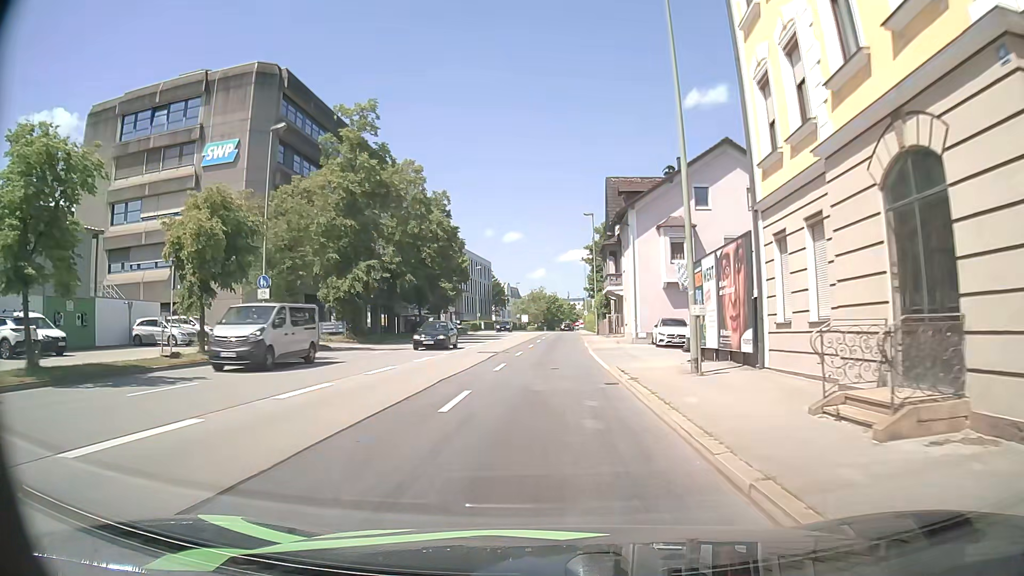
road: primary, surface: asphalt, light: Day
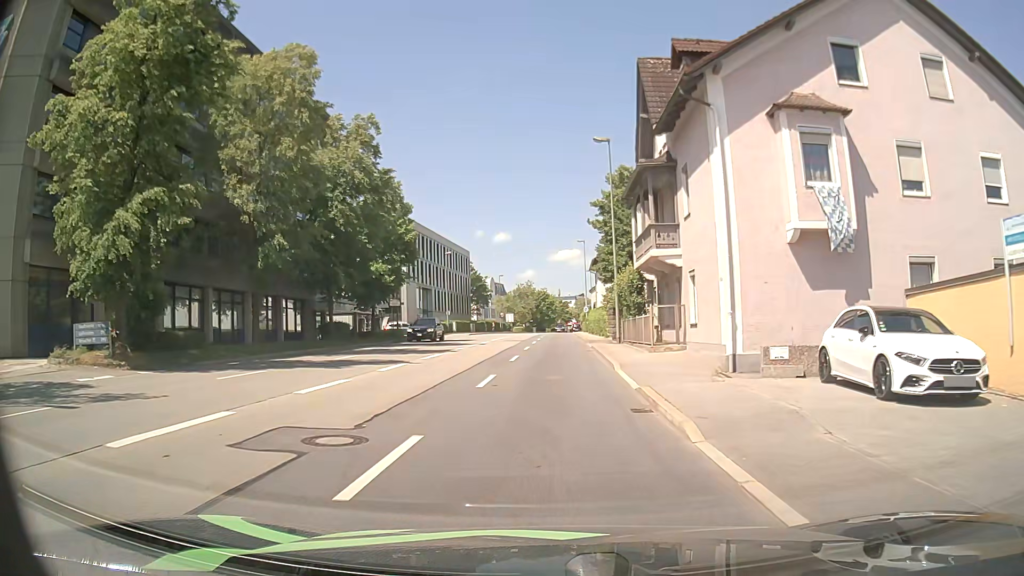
(-0.1, +23.2) m; 0°
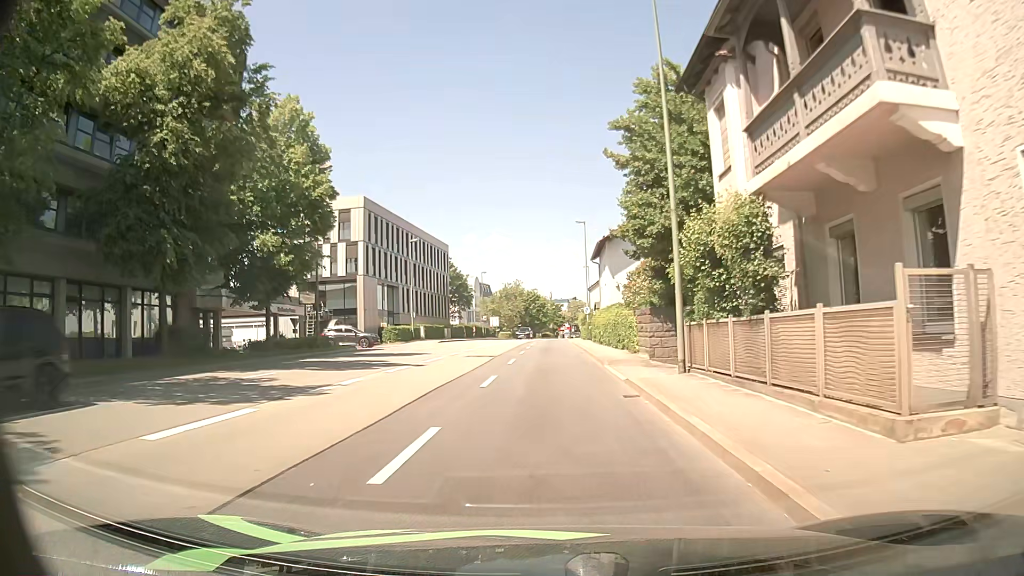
(+0.2, +17.2) m; +1°
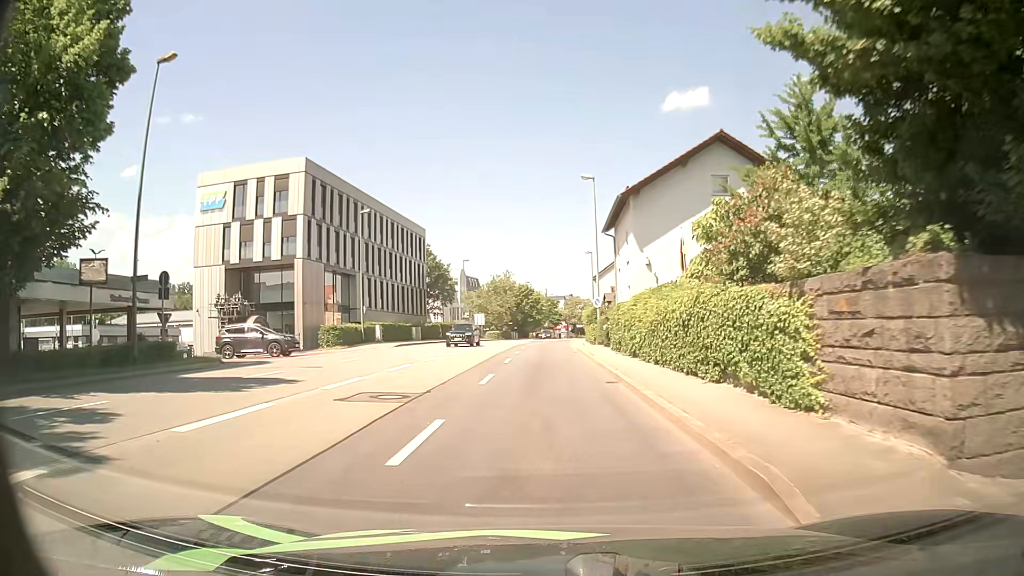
(+0.1, +17.2) m; +1°
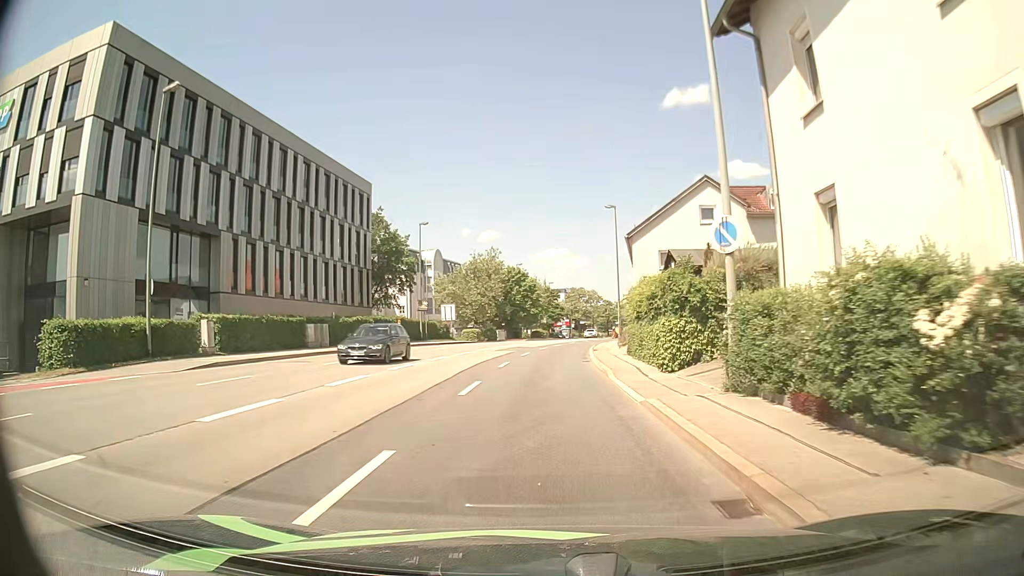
(-0.5, +29.3) m; -1°
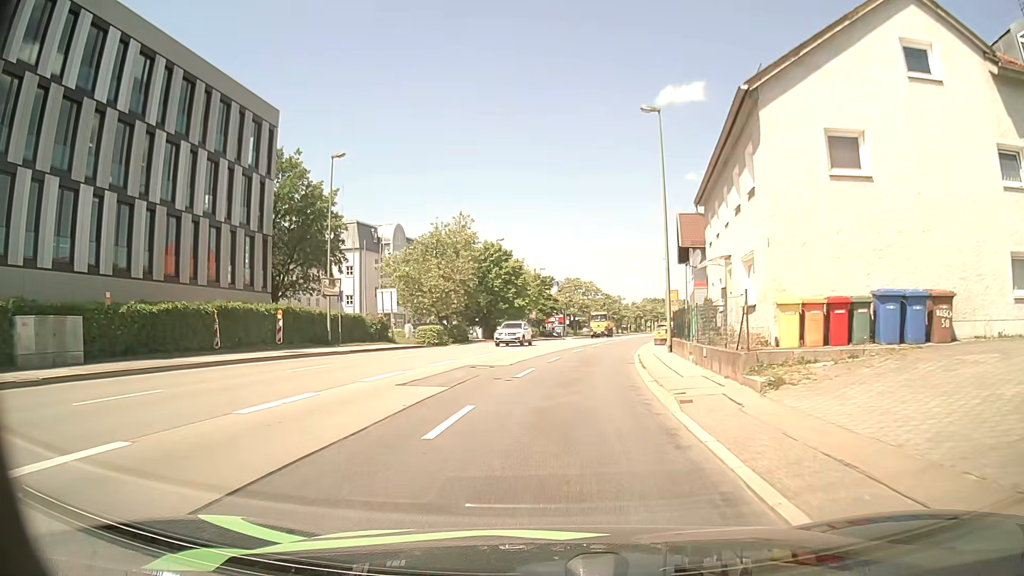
(0.0, +23.1) m; +1°
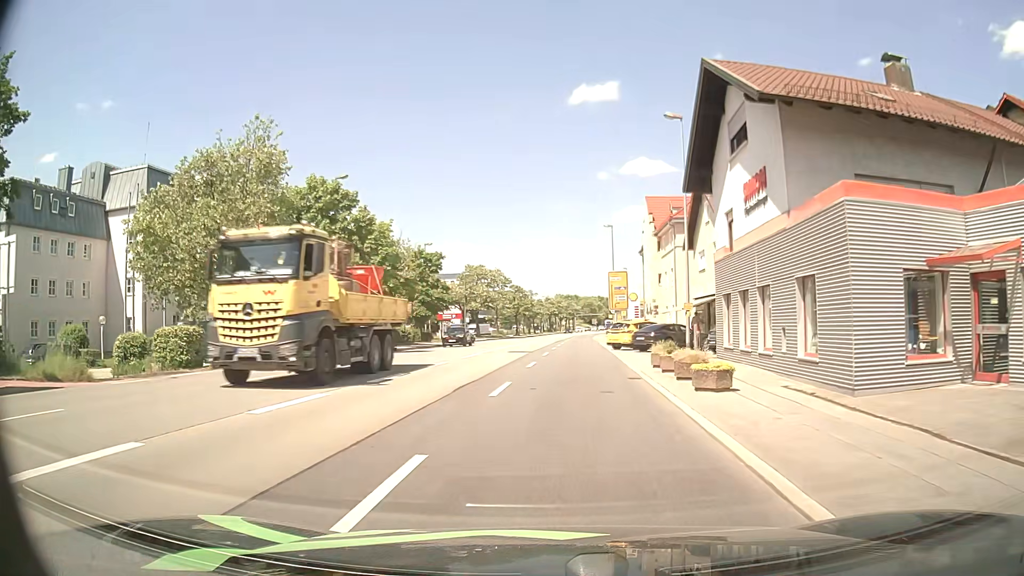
(+1.8, +29.3) m; +7°
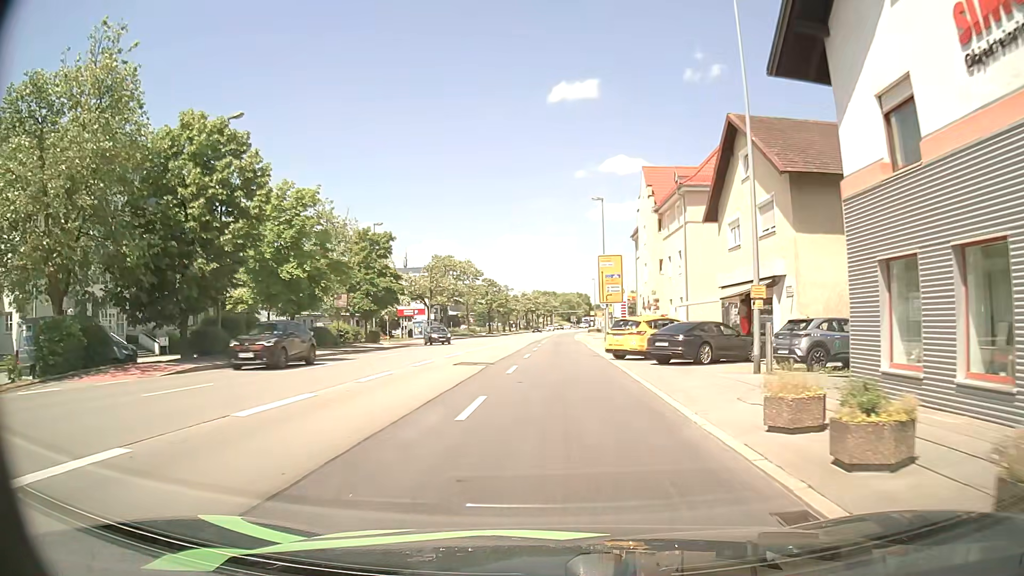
(+0.2, +12.3) m; +2°
(0, +10) (0, +20) (0, +30) (0, +40) (+1, +50) (+1, +60) (+1, +70) (+1, +80) (+2, +90) (+2, +100) m
